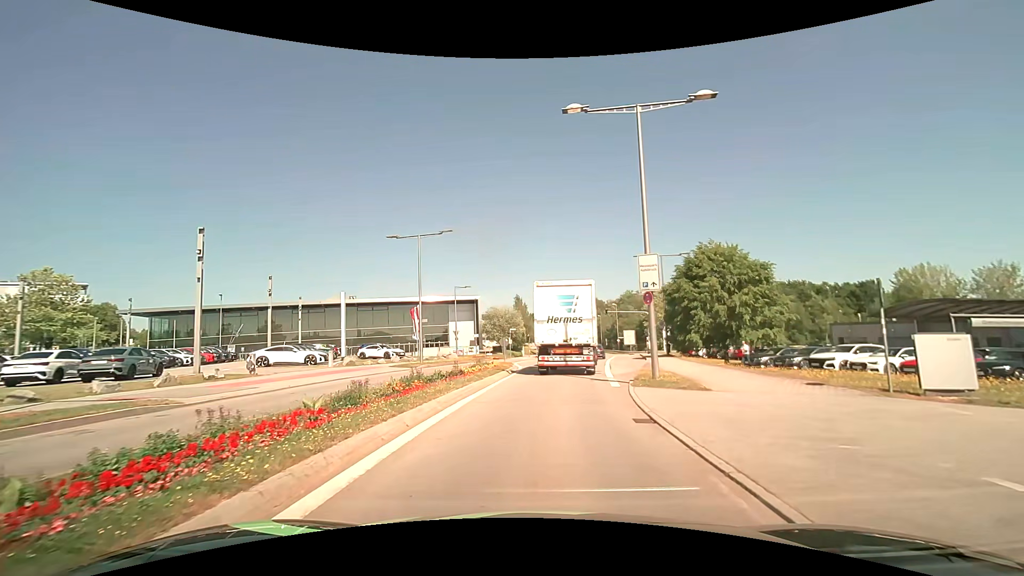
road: secondary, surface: asphalt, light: Day
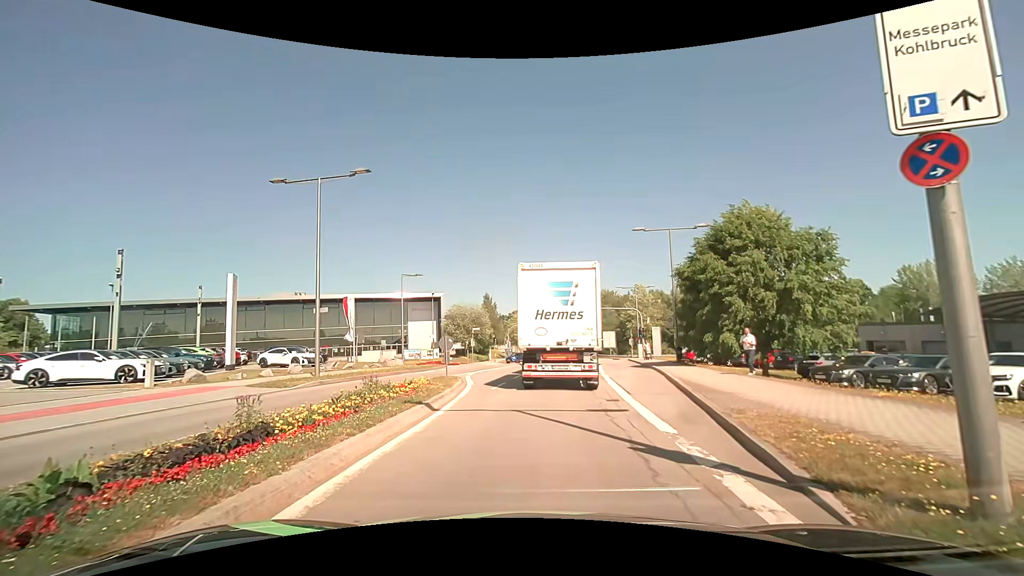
(+0.4, +12.0) m; +4°
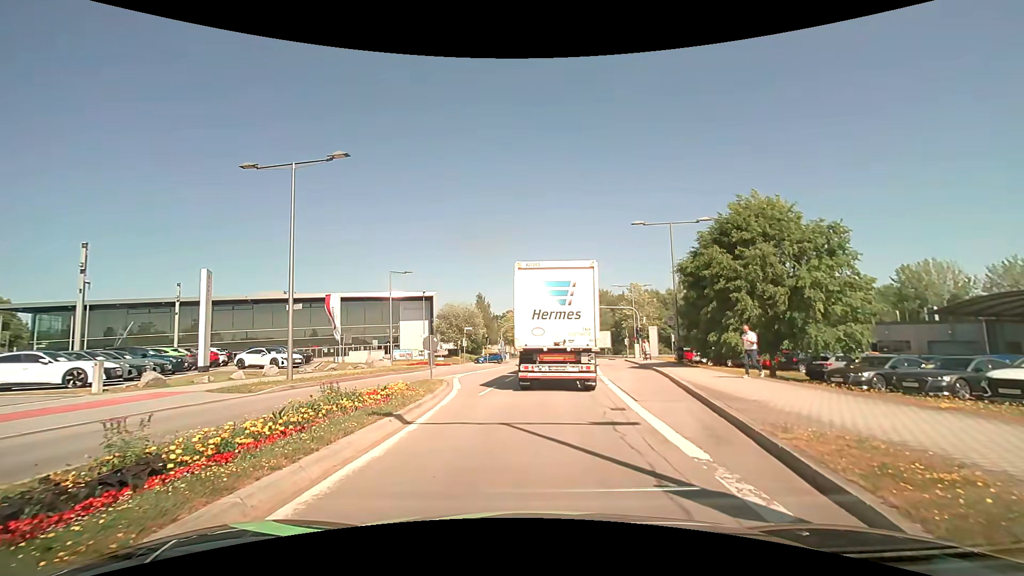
(0.0, +1.8) m; 0°
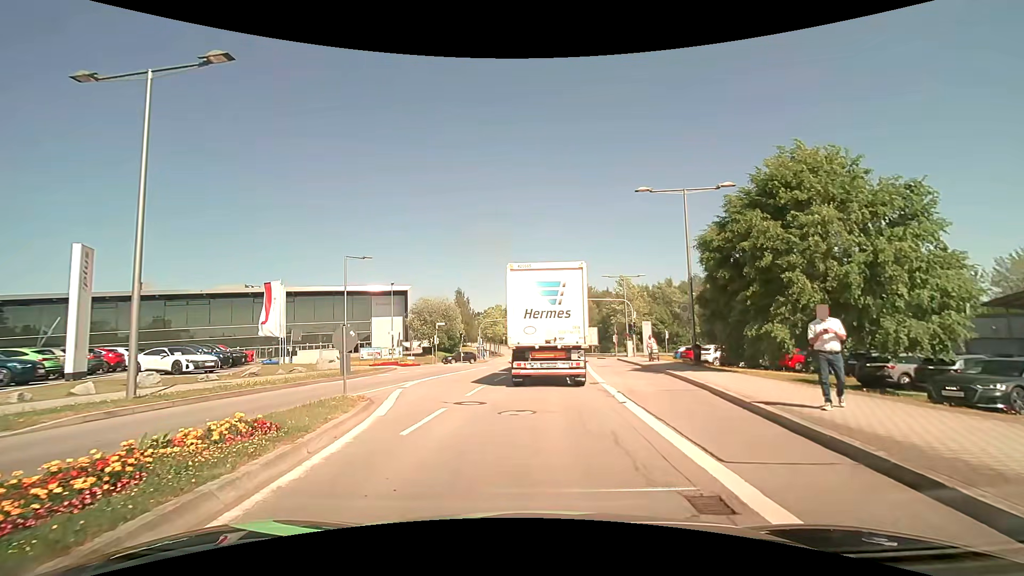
(+0.2, +6.8) m; +3°
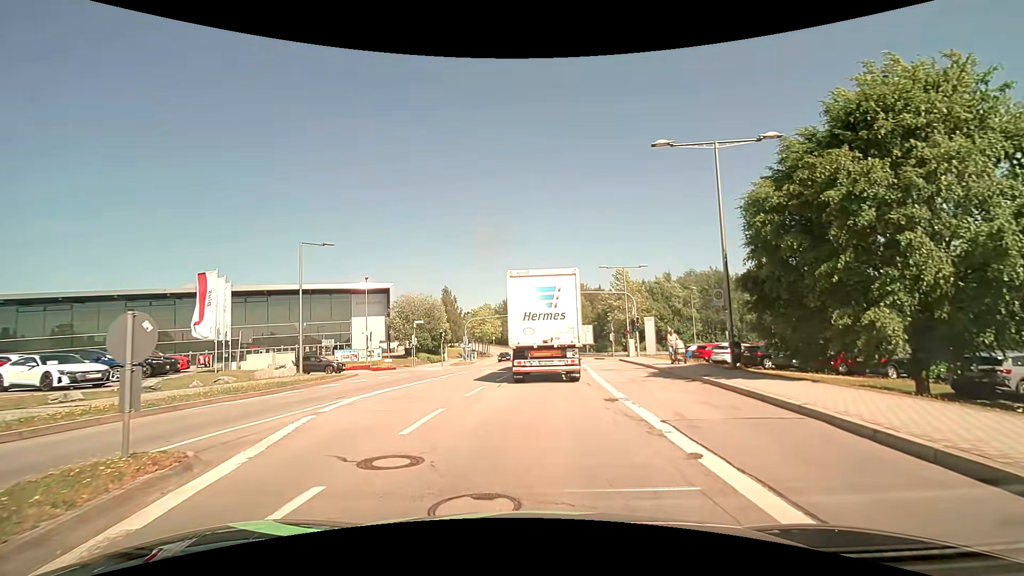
(+0.1, +6.1) m; +1°
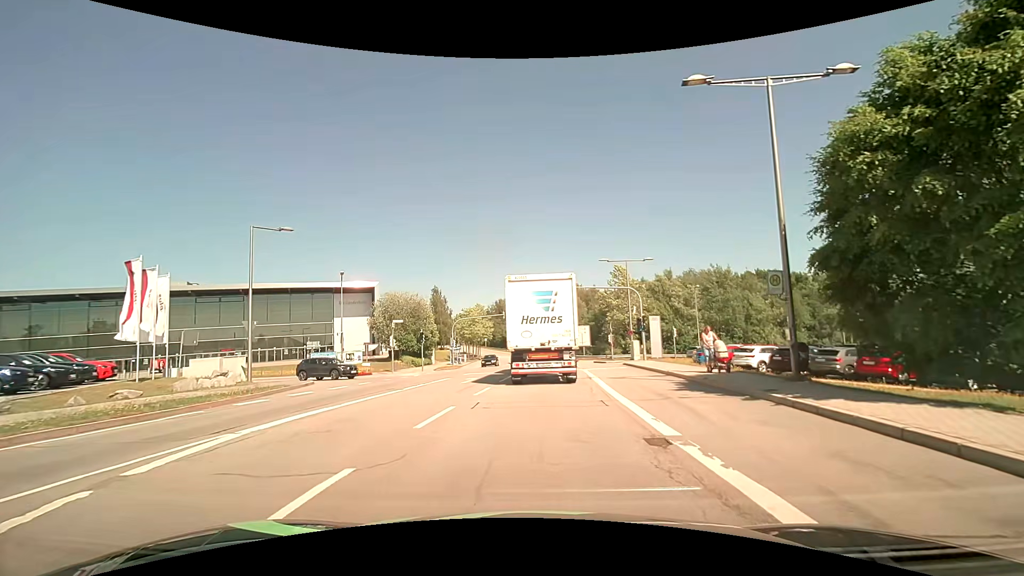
(0.0, +5.2) m; 0°
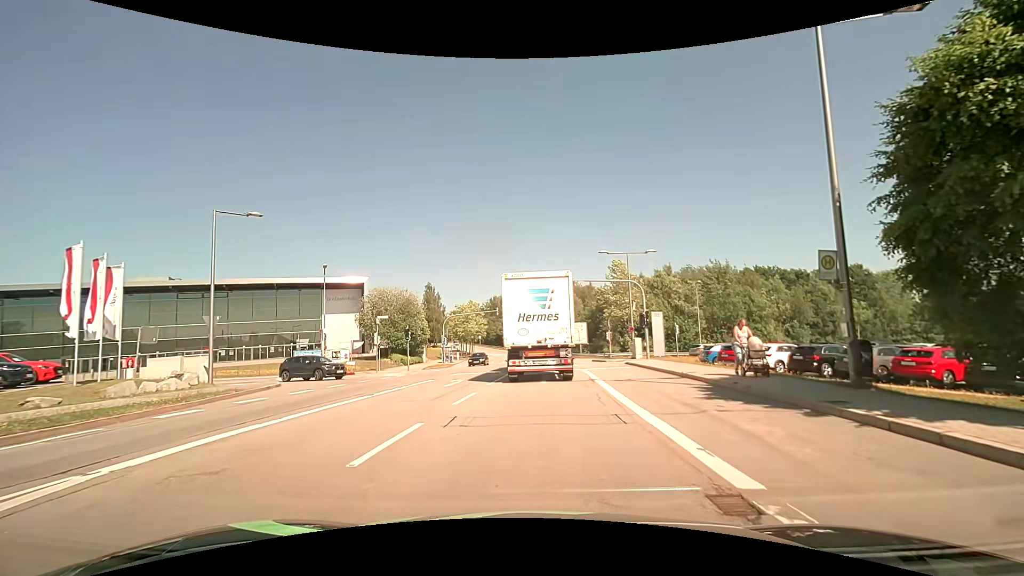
(0.0, +2.9) m; +1°
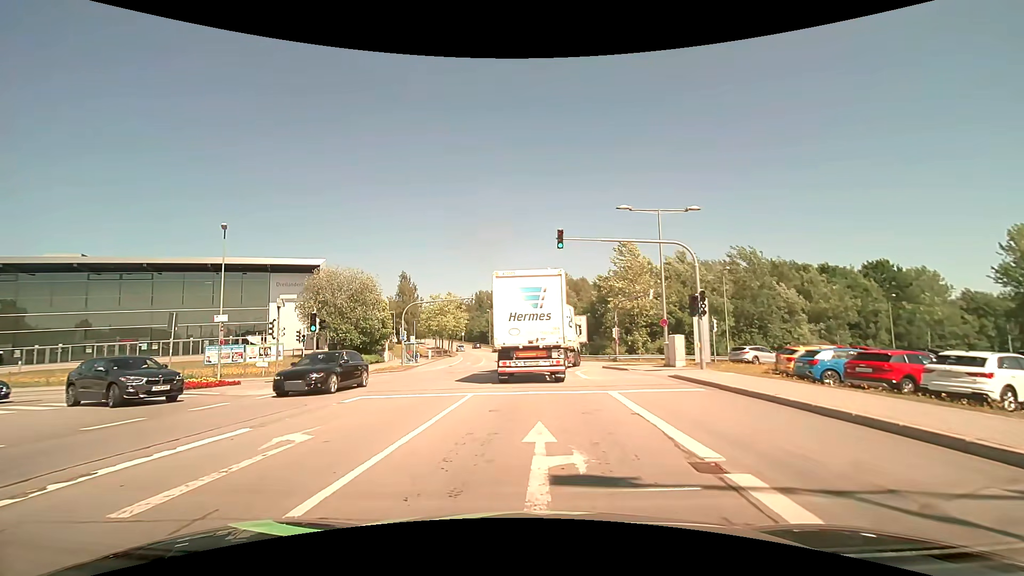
(+0.1, +13.7) m; +2°
